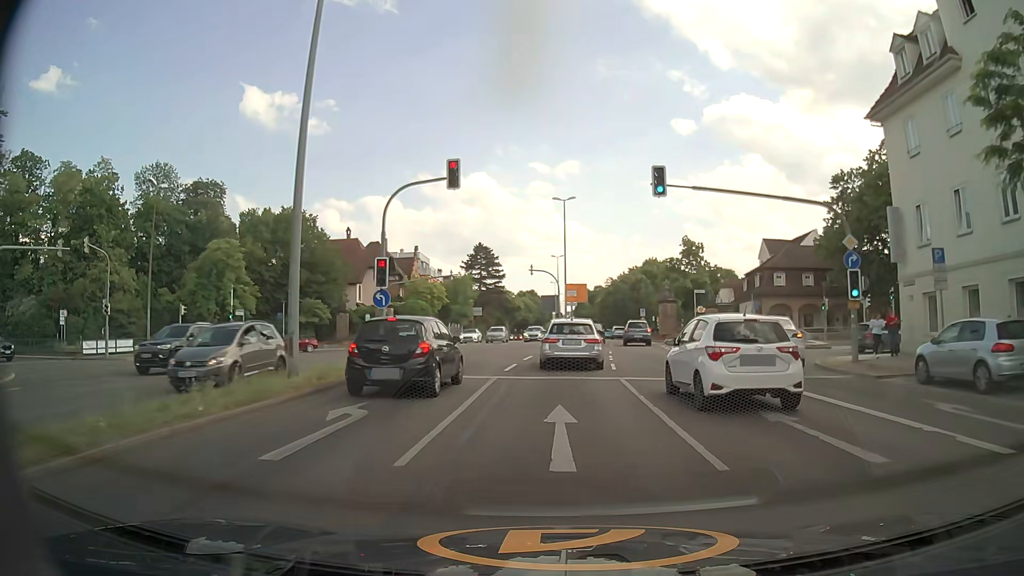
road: primary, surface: asphalt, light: Day
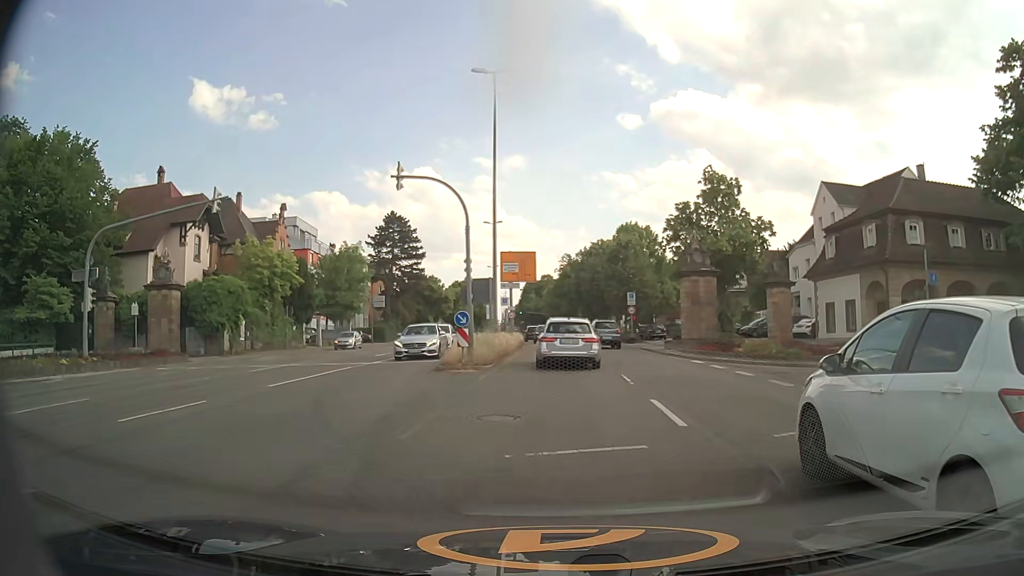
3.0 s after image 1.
(+1.3, +35.3) m; +5°
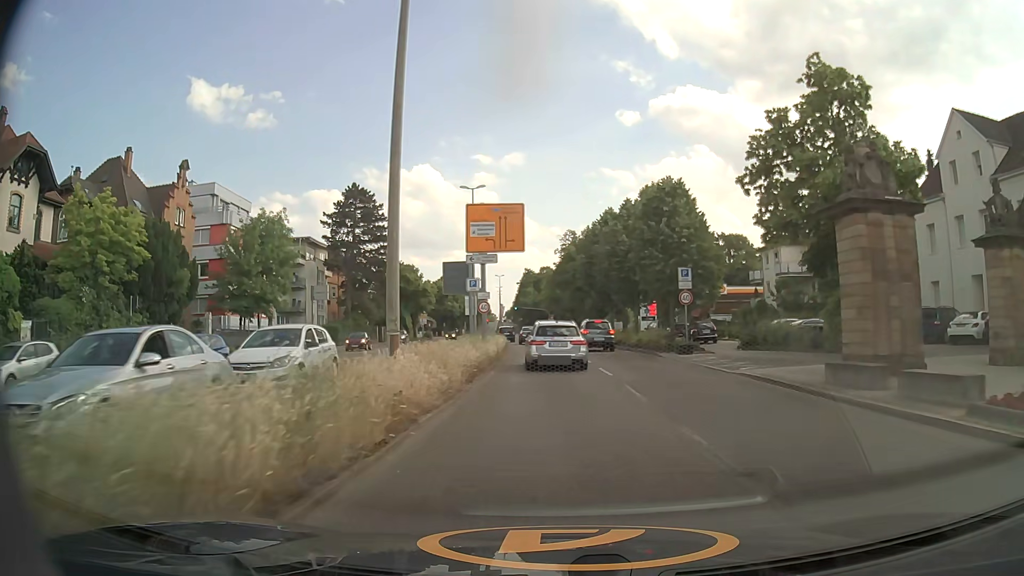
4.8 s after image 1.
(+0.1, +20.8) m; 0°
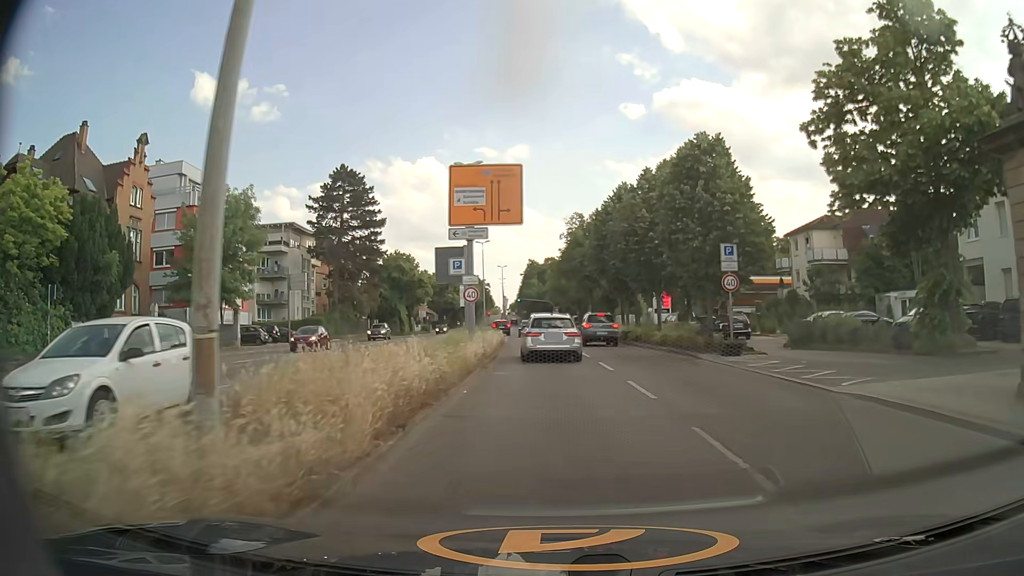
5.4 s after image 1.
(0.0, +6.8) m; 0°
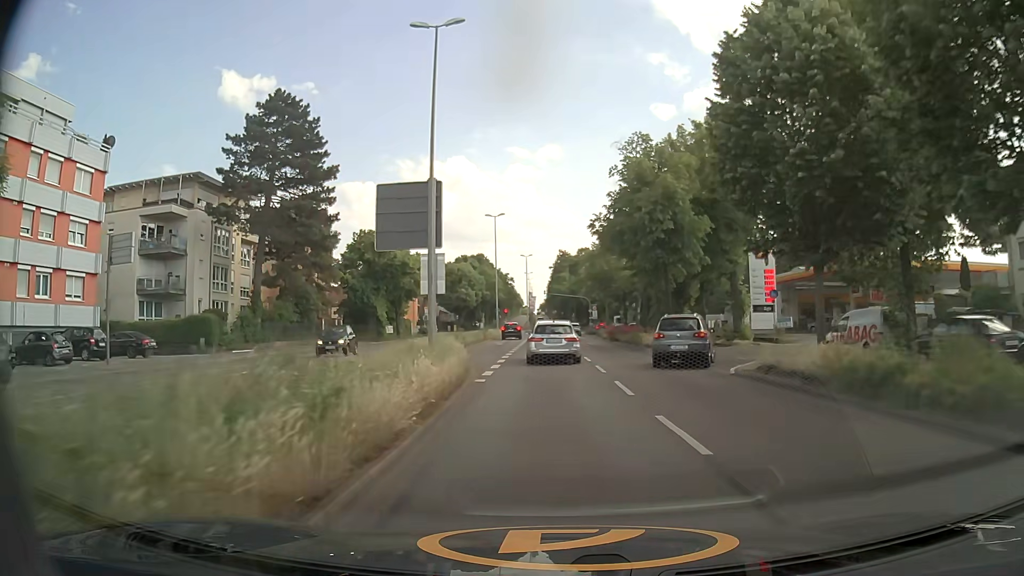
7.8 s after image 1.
(-0.5, +28.1) m; -2°
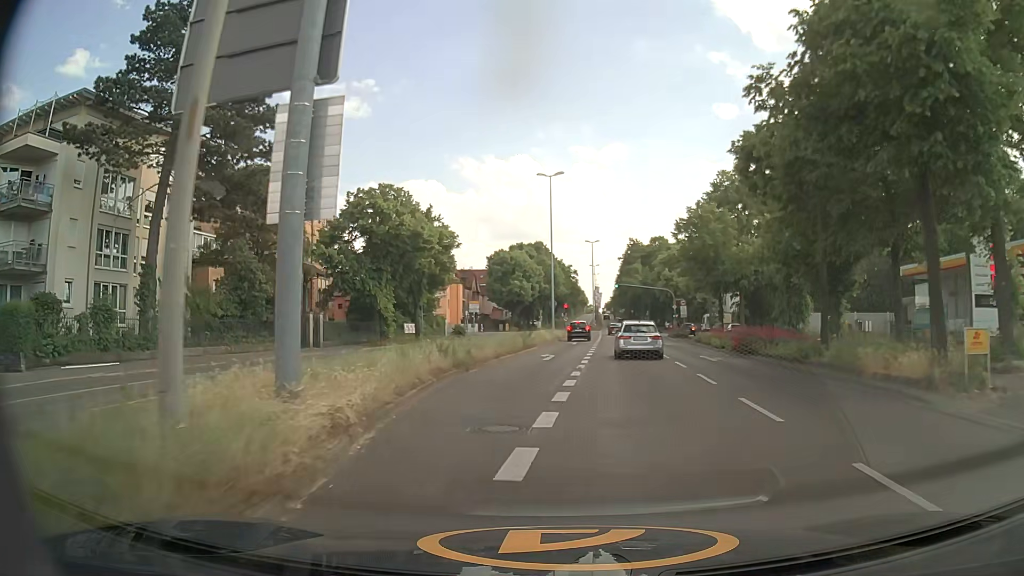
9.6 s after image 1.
(-0.9, +21.4) m; -5°
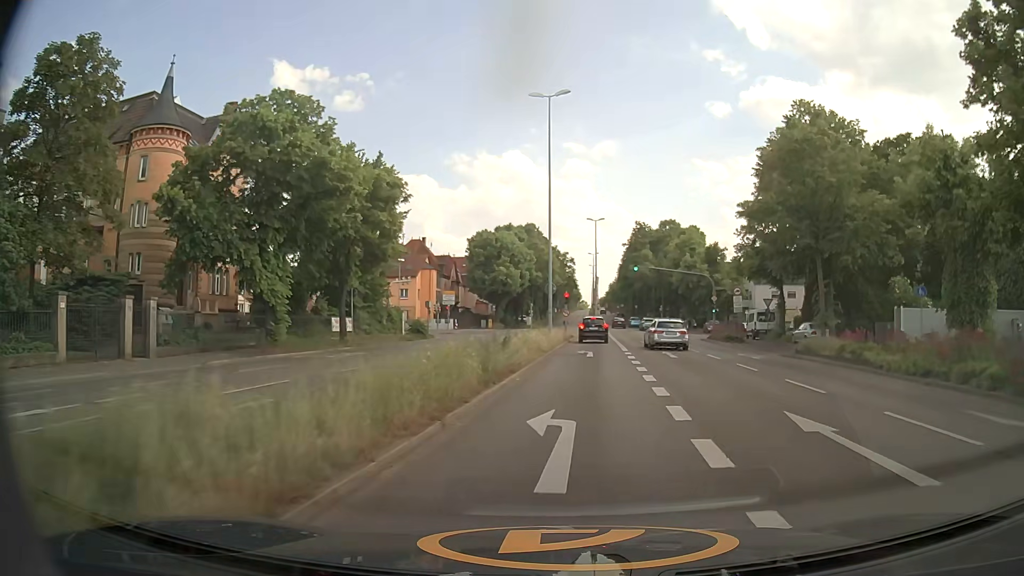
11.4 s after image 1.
(-0.5, +20.4) m; 0°
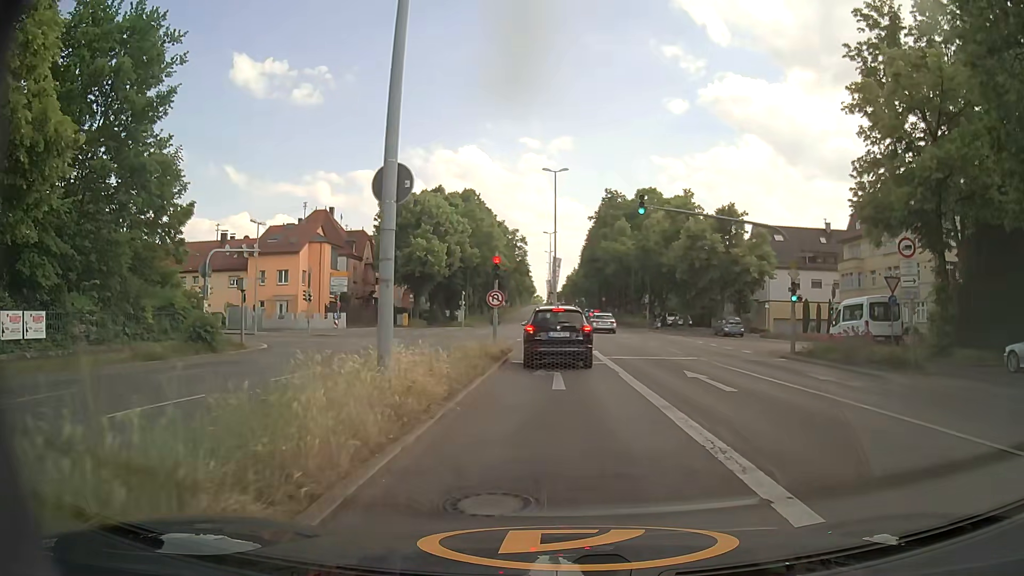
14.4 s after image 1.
(+1.4, +27.3) m; +2°
